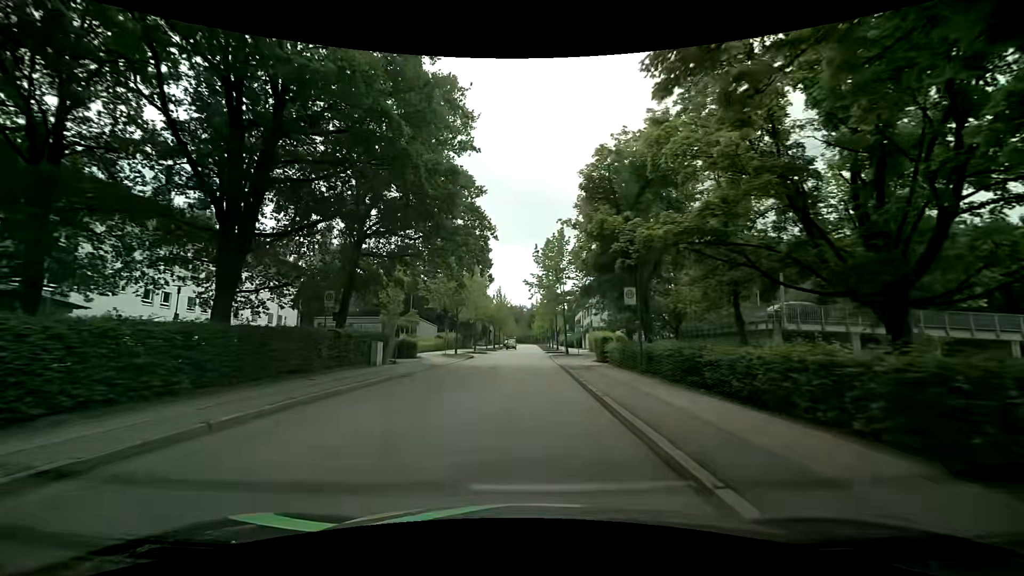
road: residential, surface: asphalt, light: Day
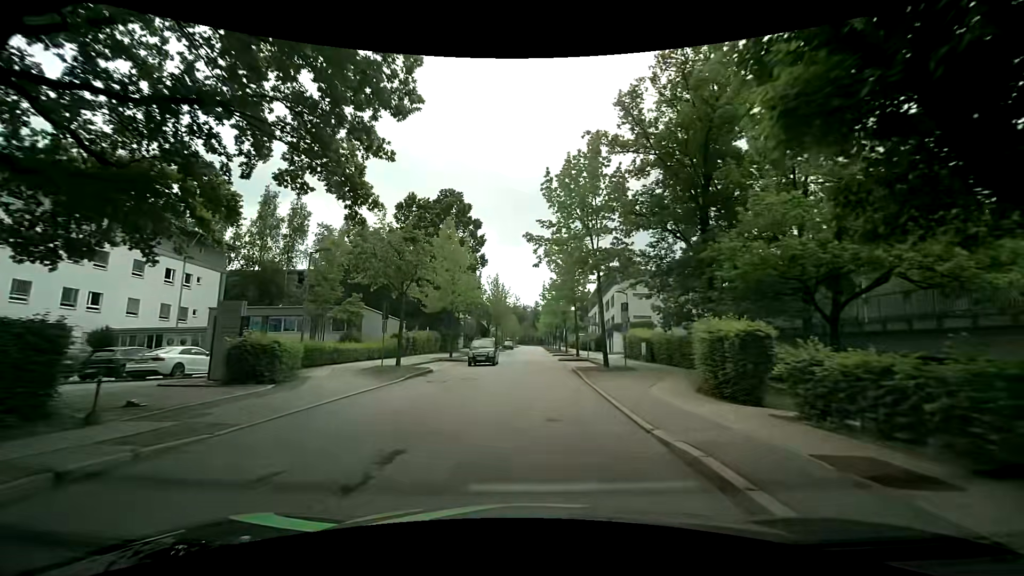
(0.0, +19.7) m; +2°
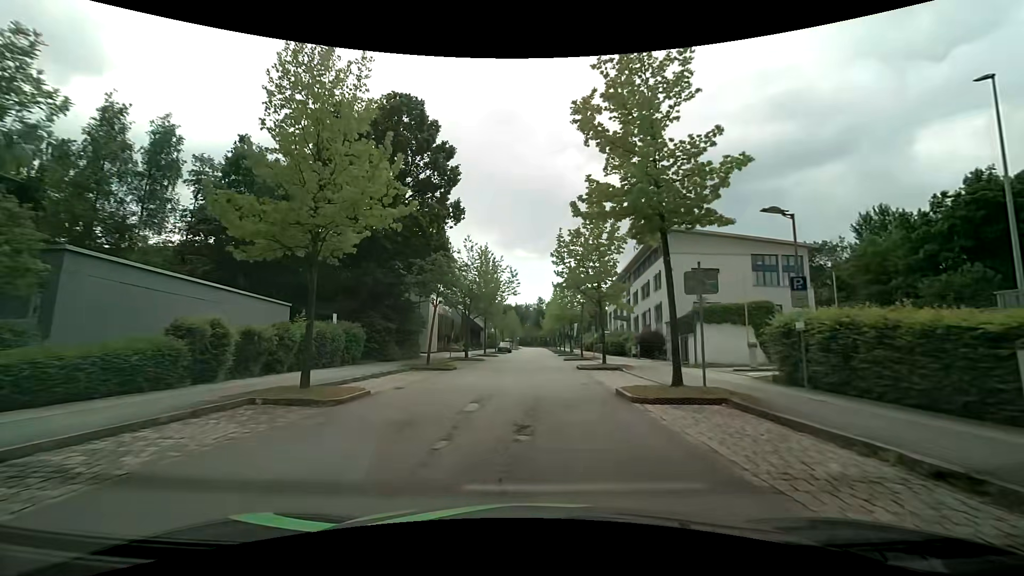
(-0.8, +24.4) m; -2°
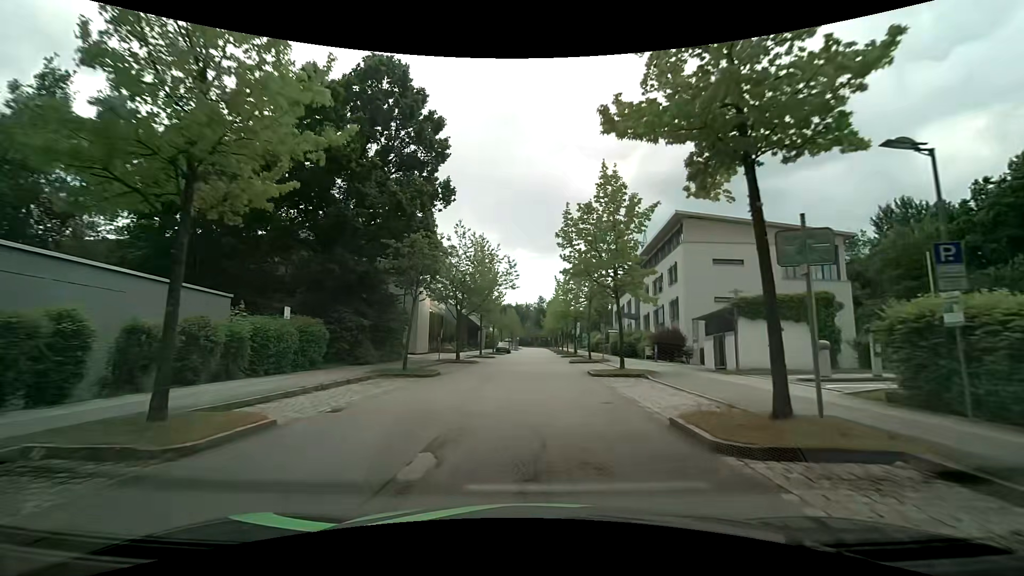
(0.0, +5.1) m; -1°
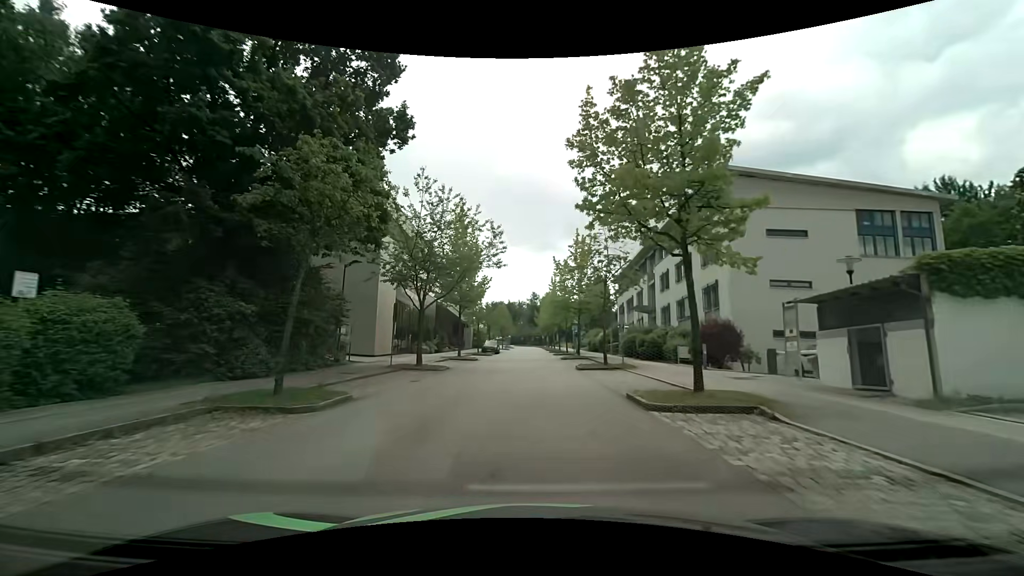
(+0.2, +10.5) m; +2°
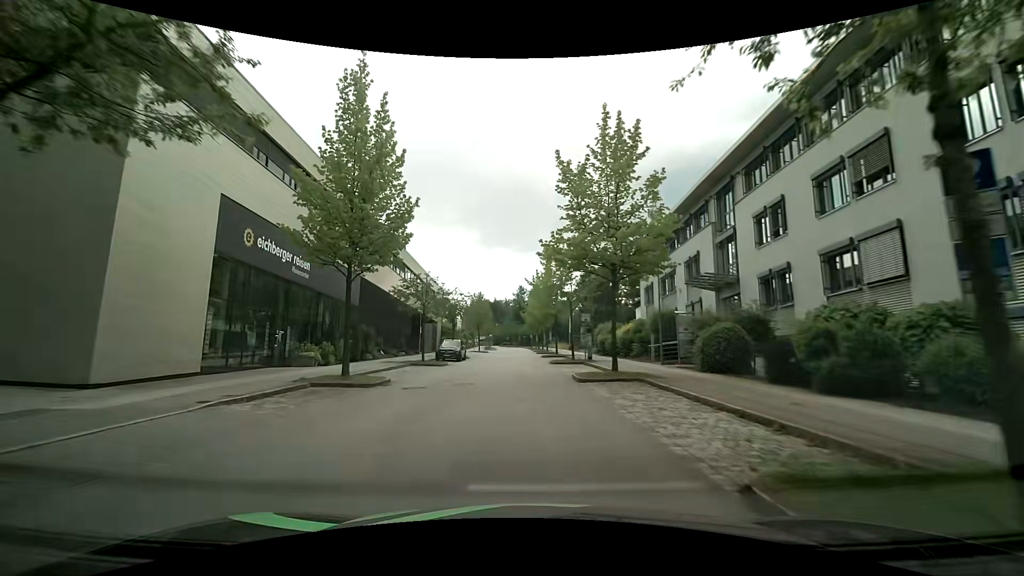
(+0.4, +22.0) m; +2°
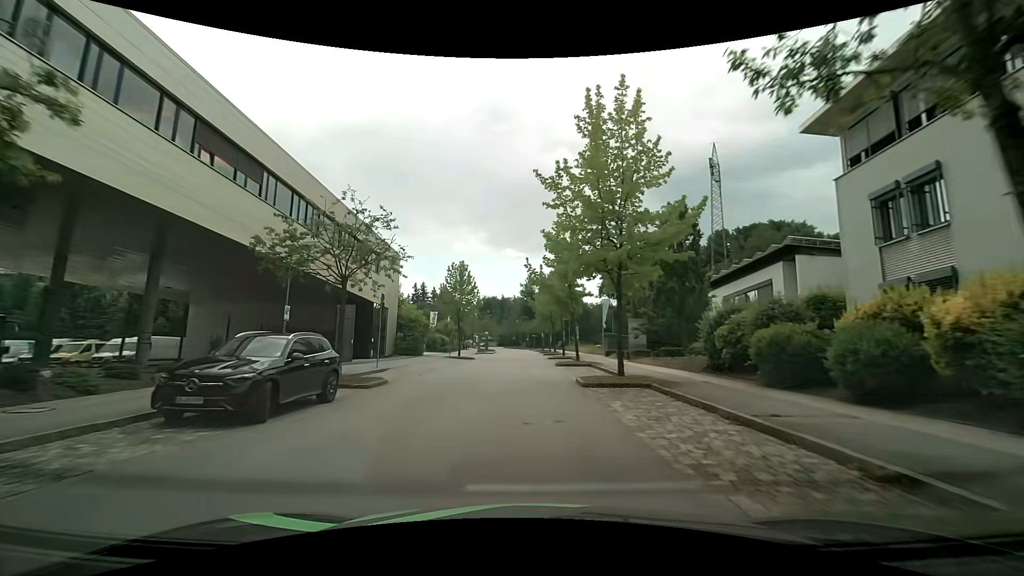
(-0.4, +29.1) m; -2°
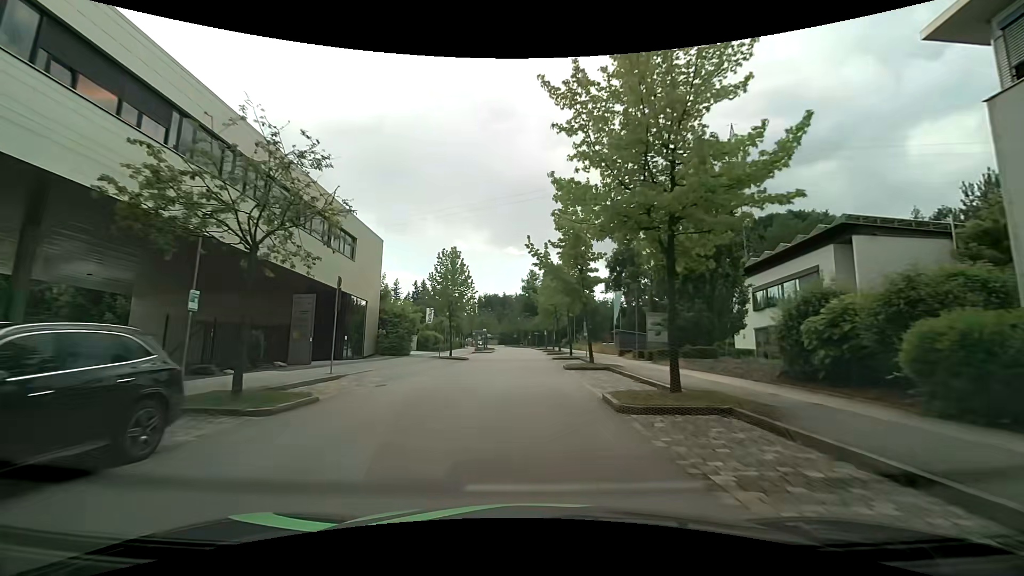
(0.0, +6.0) m; 0°
(0, +10) (0, +20) (0, +30) (0, +40) (0, +50) (0, +60) (0, +70) (0, +80) (-1, +90) (-2, +100) m
